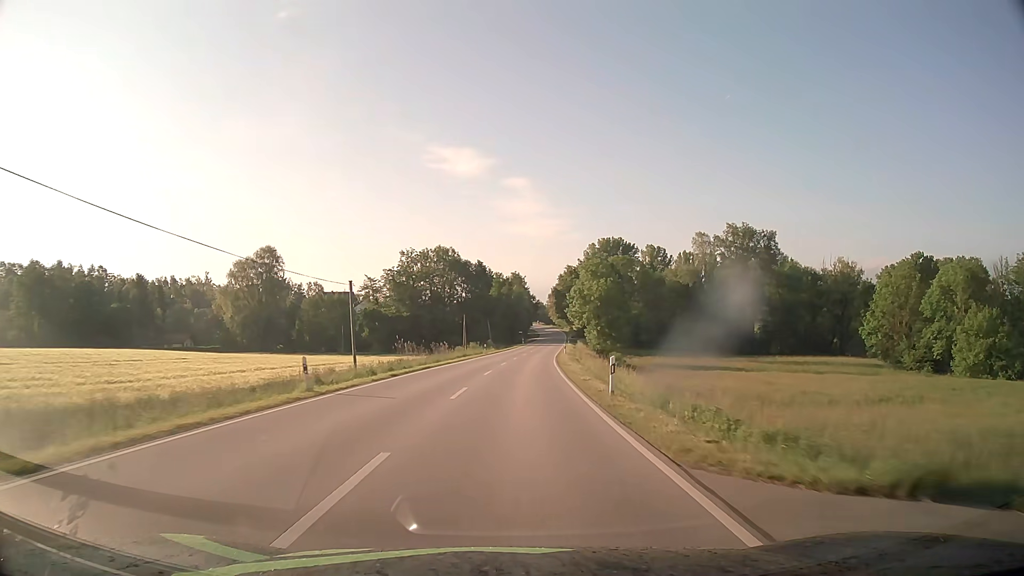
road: secondary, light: Day
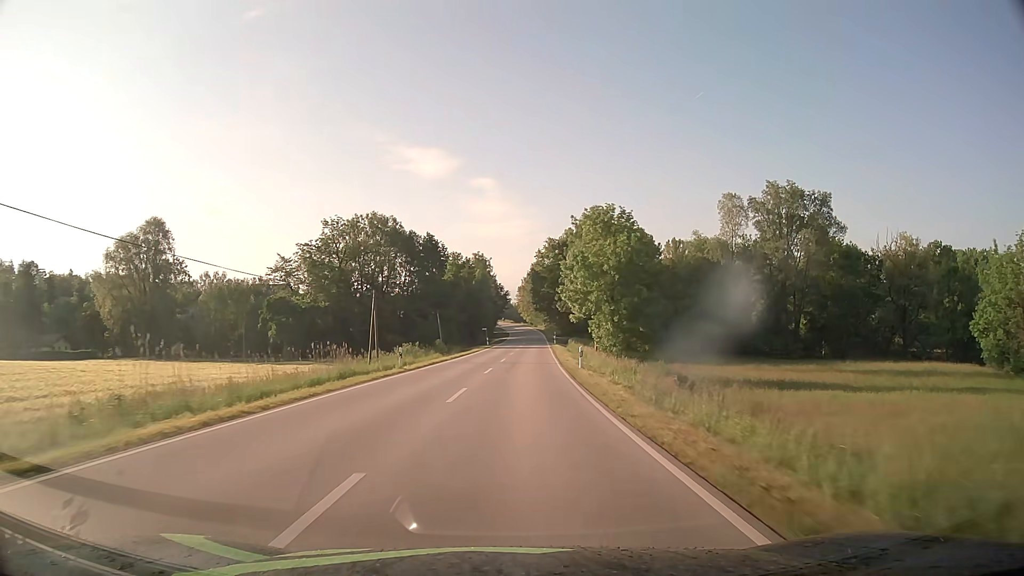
(+1.0, +36.6) m; +3°
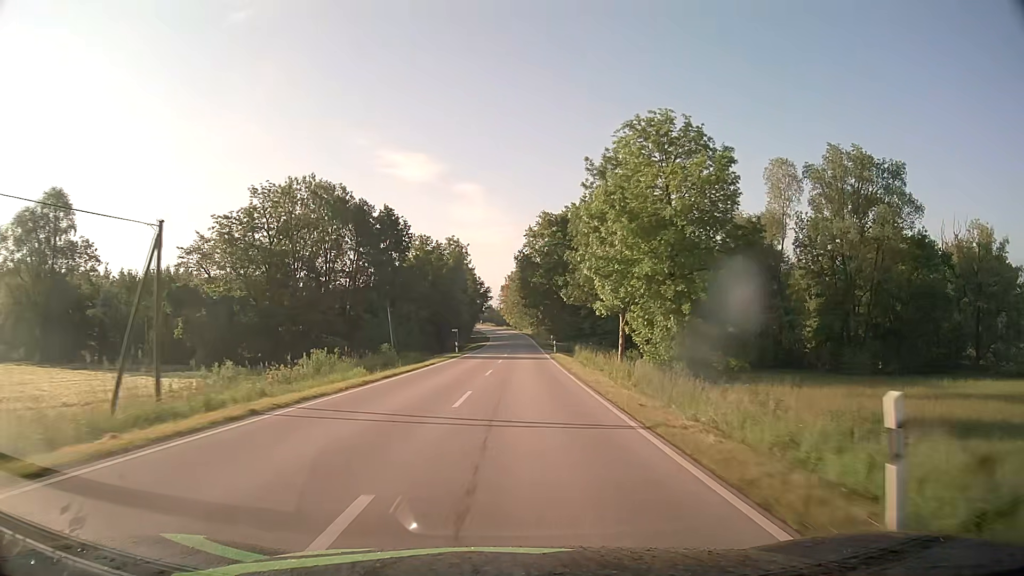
(+0.3, +24.6) m; +1°
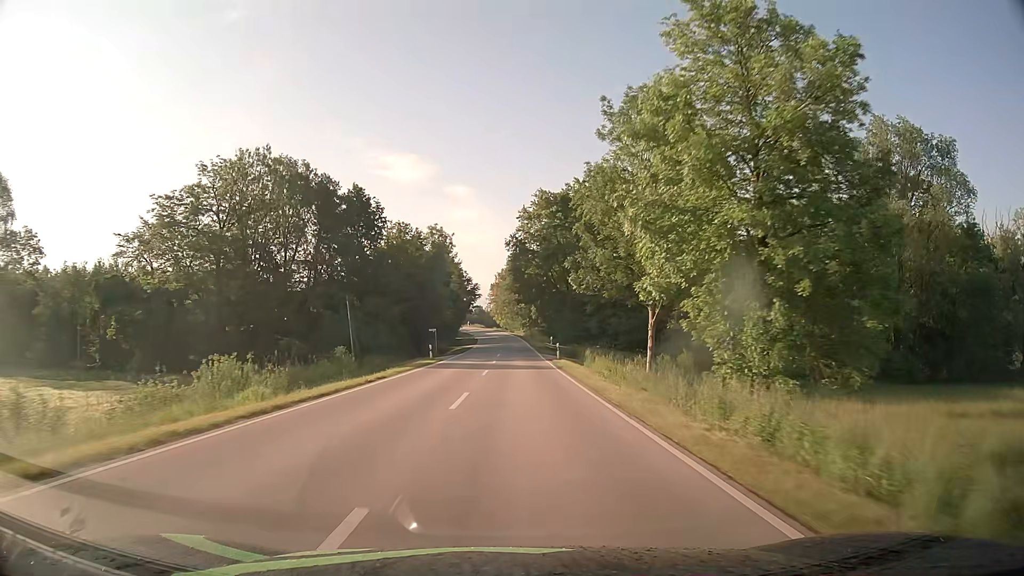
(+0.1, +12.3) m; +1°
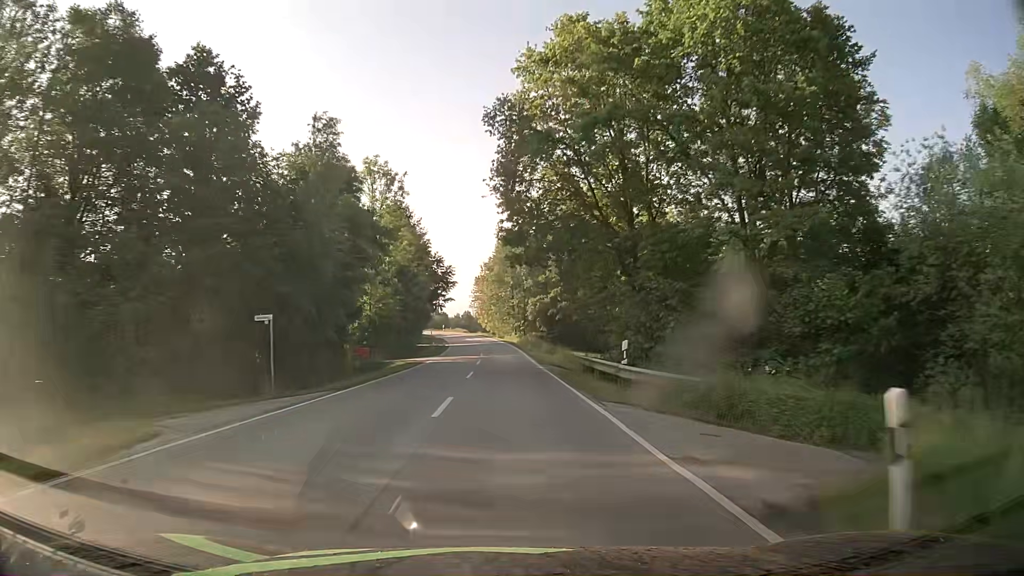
(+0.4, +36.8) m; +1°
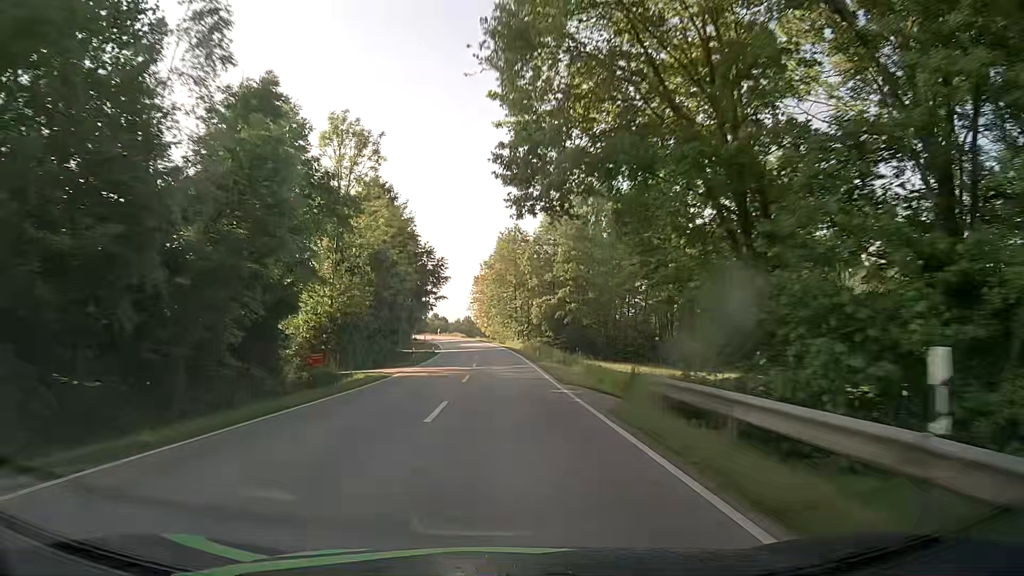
(0.0, +12.3) m; 0°
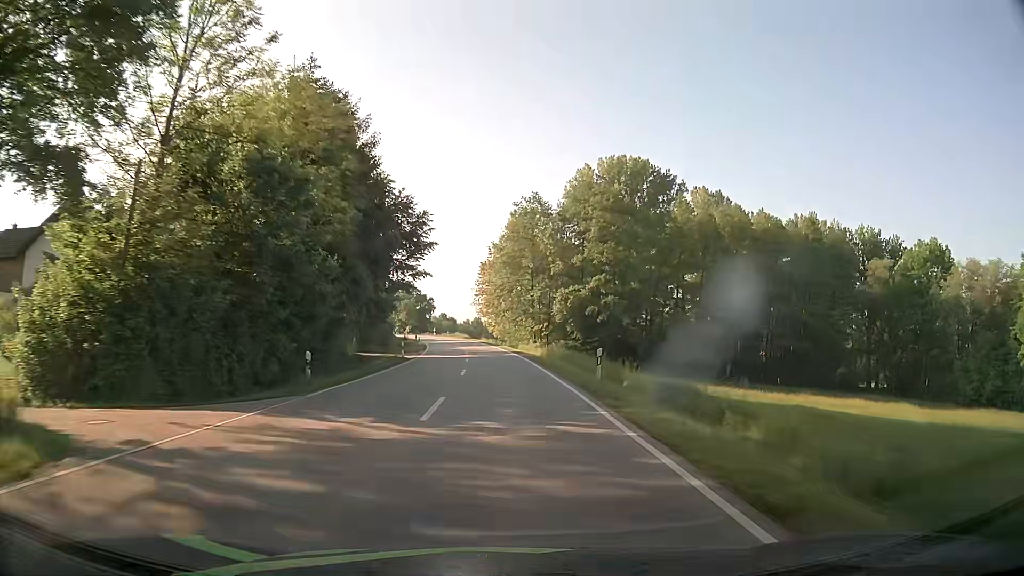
(0.0, +24.5) m; -1°
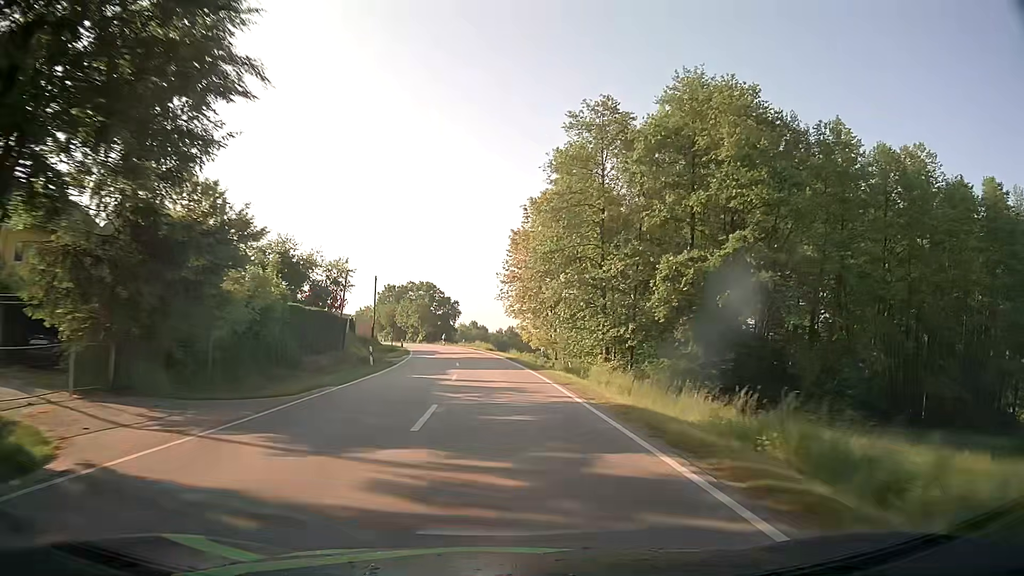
(-0.5, +36.6) m; -2°
(0, +10) (0, +20) (-1, +30) (-2, +40) (-3, +50) (-4, +60) (-6, +70) (-8, +79) (-10, +89) (-13, +99) m
